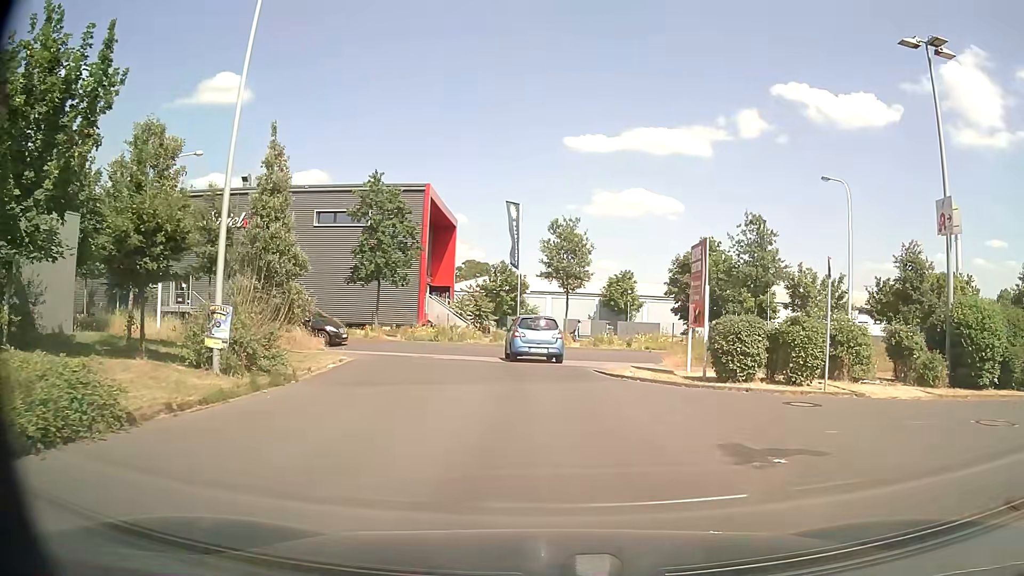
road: service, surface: asphalt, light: Day
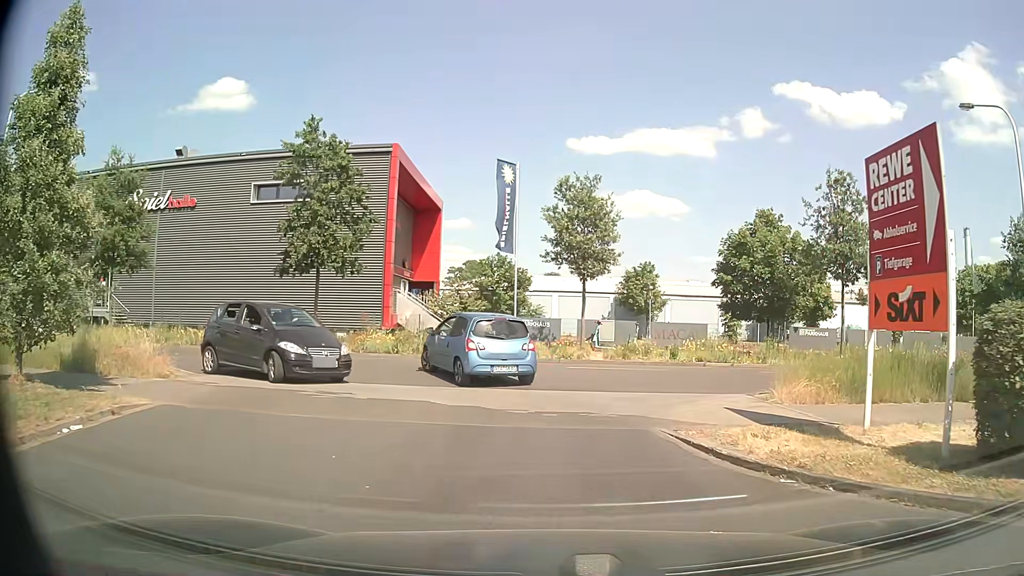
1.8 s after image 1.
(0.0, +10.3) m; -1°
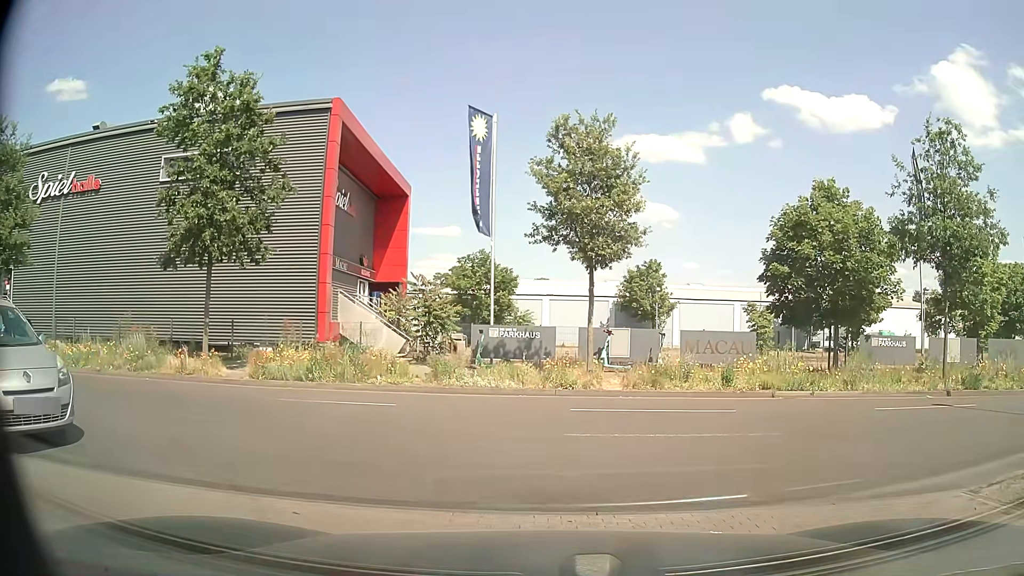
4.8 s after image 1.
(+0.1, +7.7) m; +4°
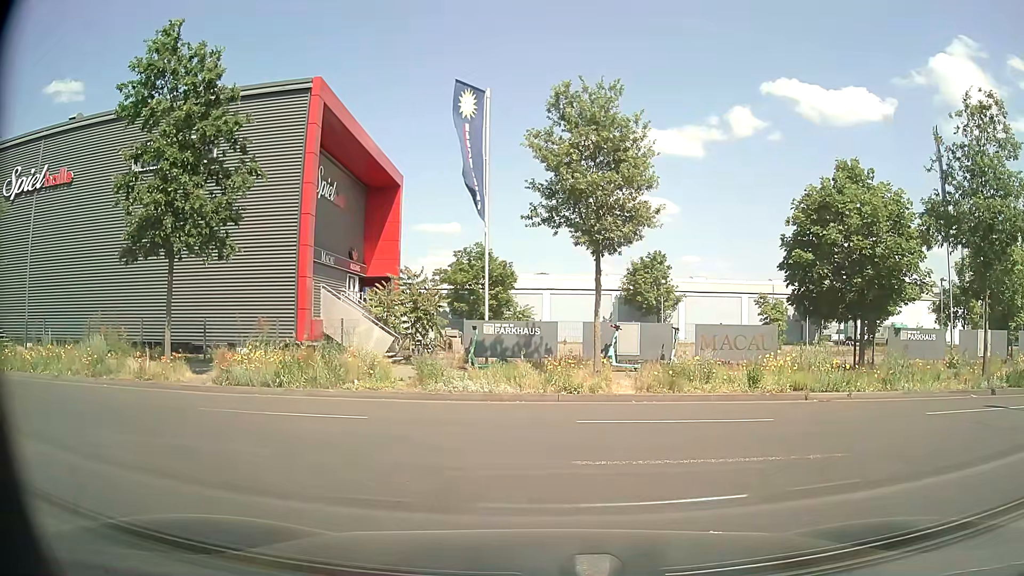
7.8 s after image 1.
(0.0, +2.0) m; 0°
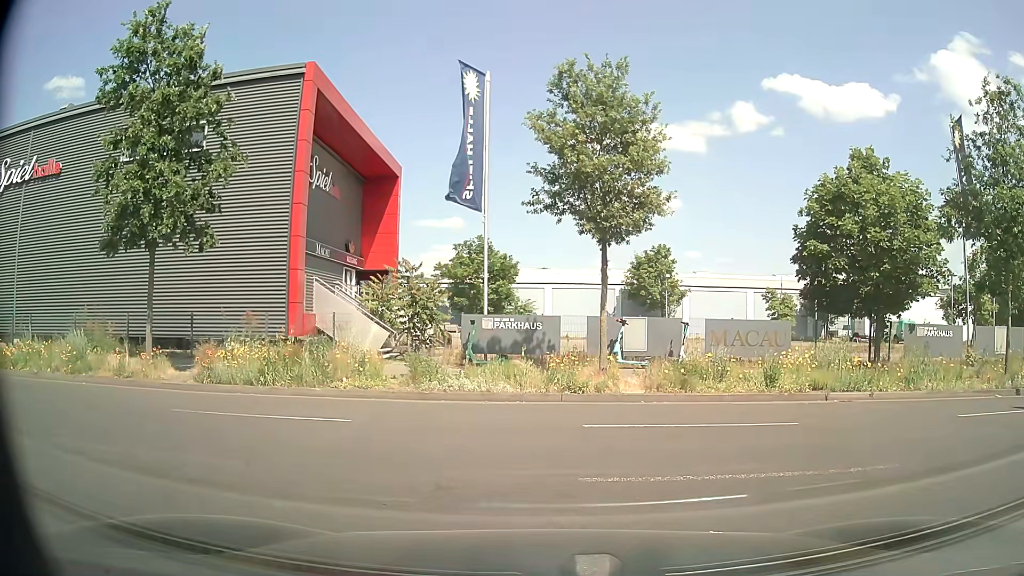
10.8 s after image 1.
(0.0, +0.9) m; 0°
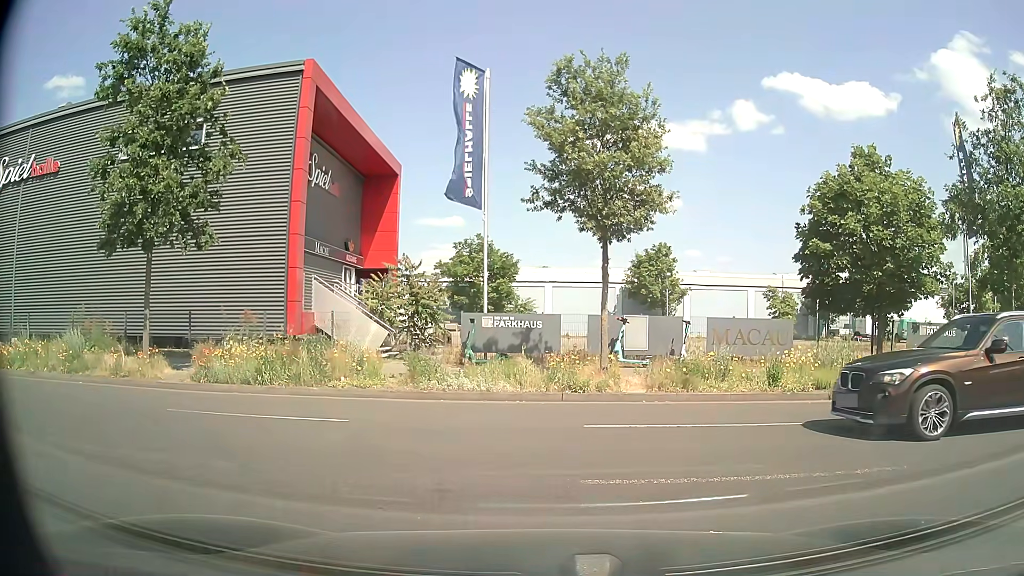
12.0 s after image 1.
(0.0, +0.2) m; 0°
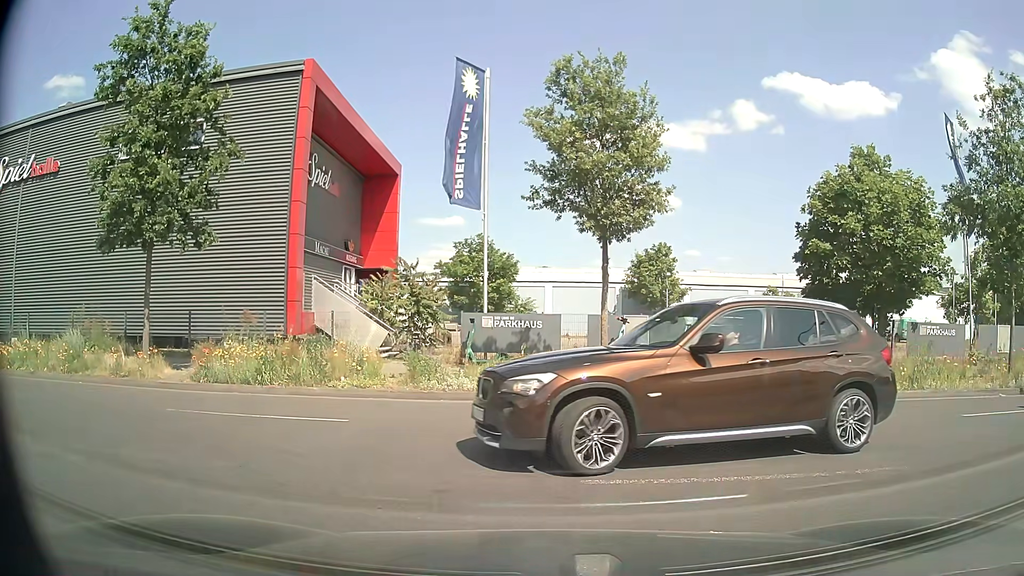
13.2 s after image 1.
(0.0, +0.1) m; 0°
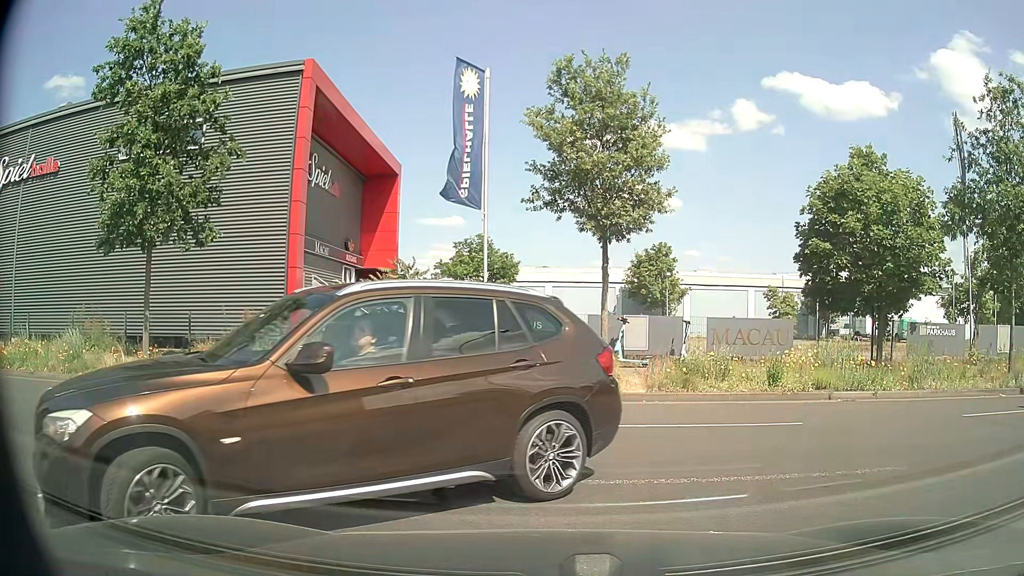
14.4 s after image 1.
(0.0, 0.0) m; 0°
